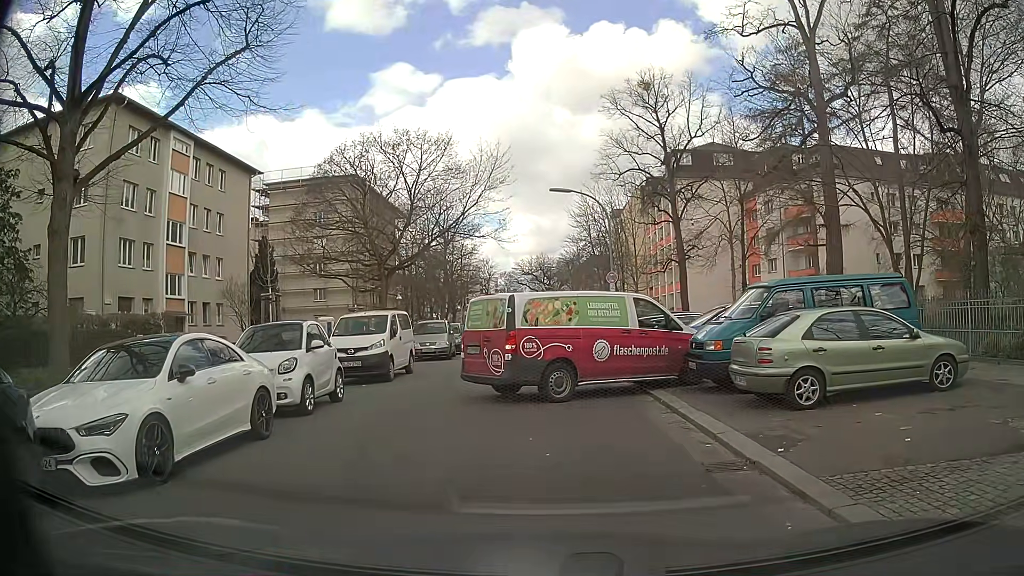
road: residential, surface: asphalt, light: Day
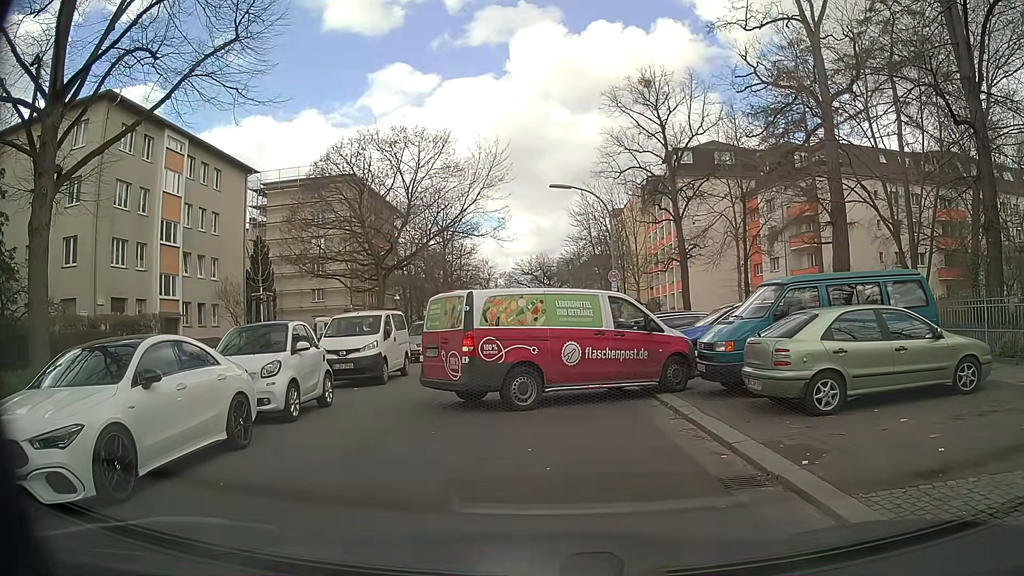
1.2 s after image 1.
(0.0, +0.6) m; 0°
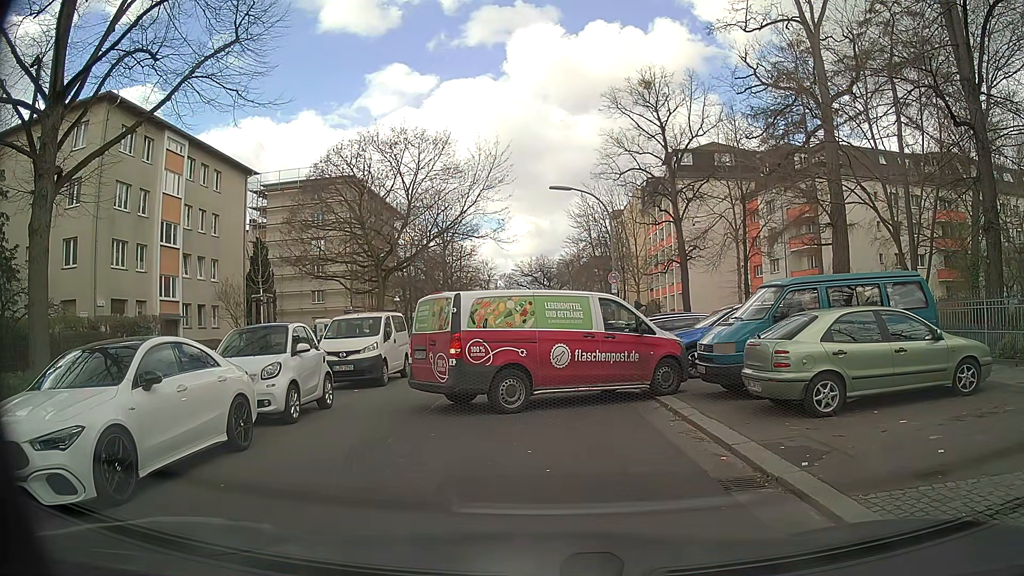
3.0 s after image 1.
(0.0, +0.1) m; 0°
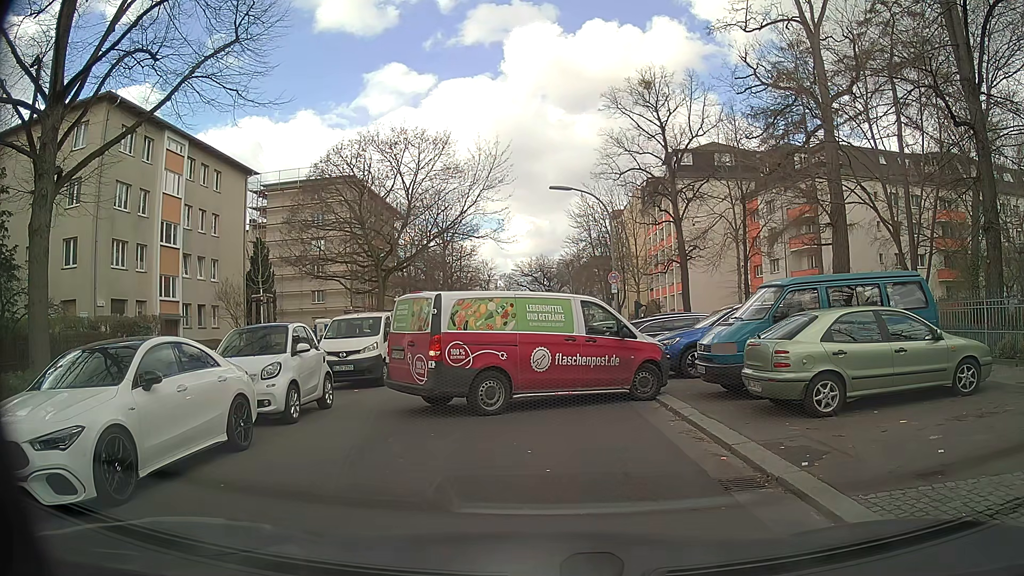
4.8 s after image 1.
(0.0, 0.0) m; 0°
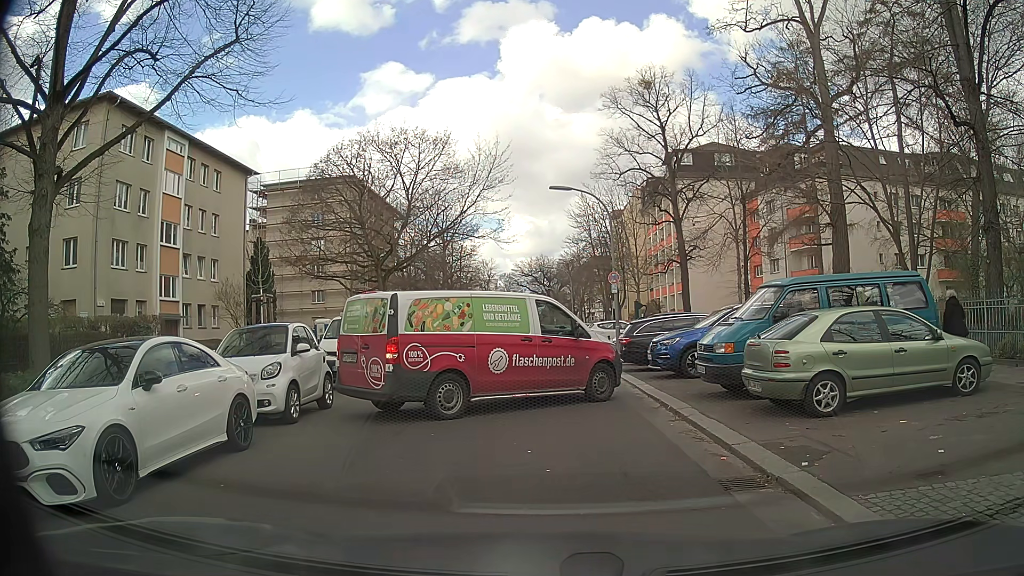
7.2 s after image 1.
(0.0, 0.0) m; 0°
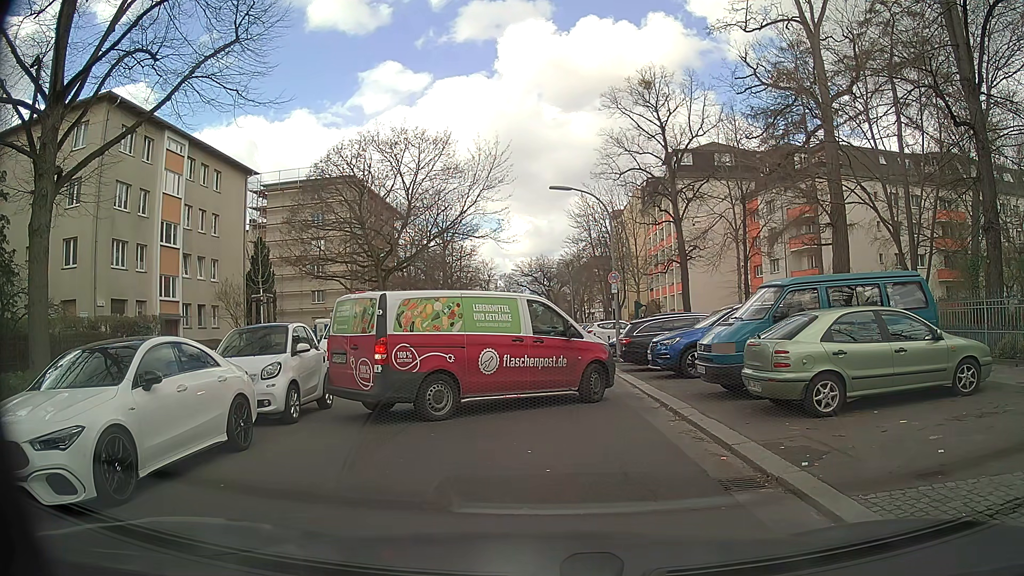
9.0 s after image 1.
(0.0, 0.0) m; 0°
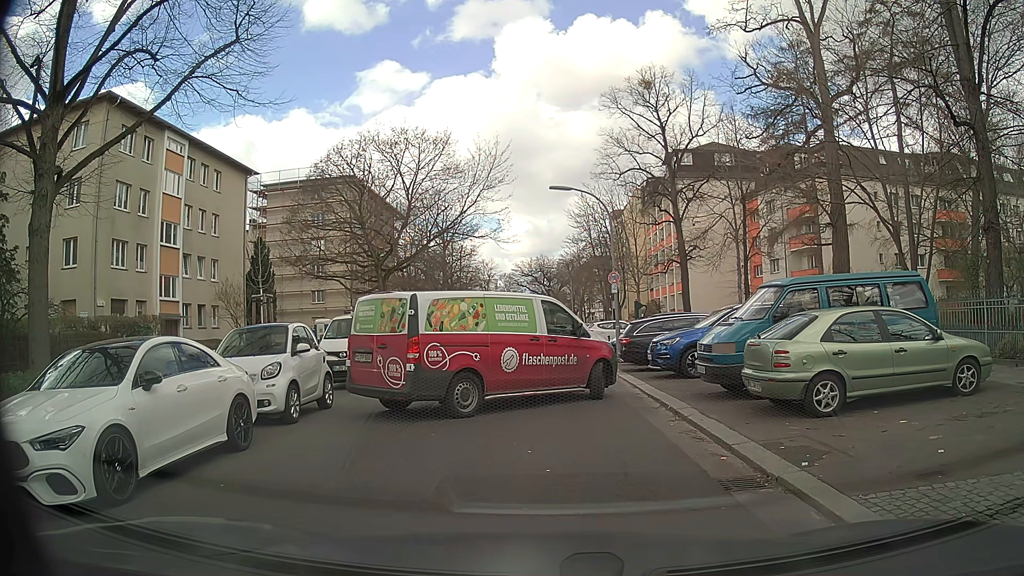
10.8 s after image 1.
(0.0, 0.0) m; 0°
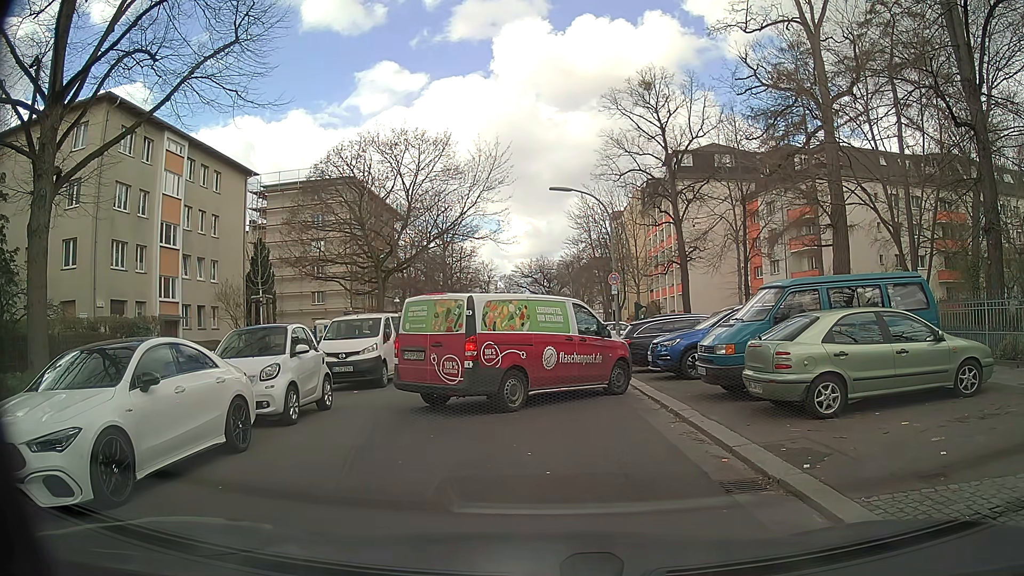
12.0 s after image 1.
(0.0, 0.0) m; 0°
